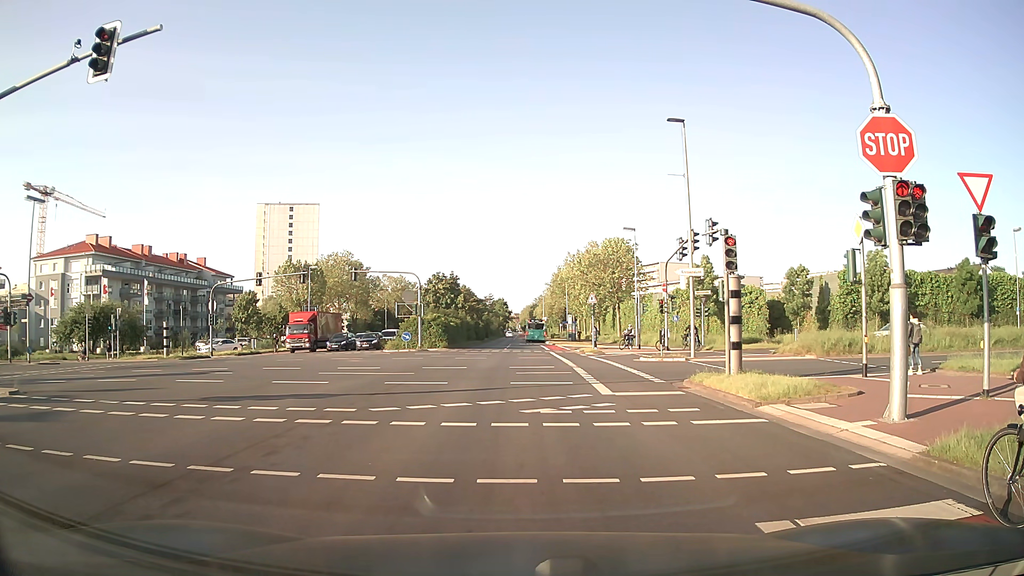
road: secondary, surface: asphalt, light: Day
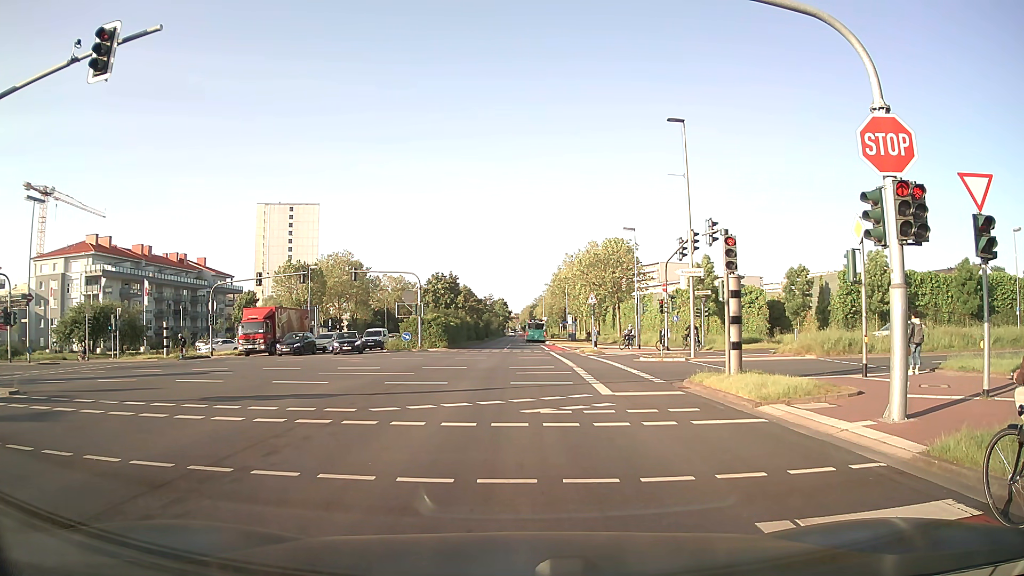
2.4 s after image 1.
(0.0, 0.0) m; 0°
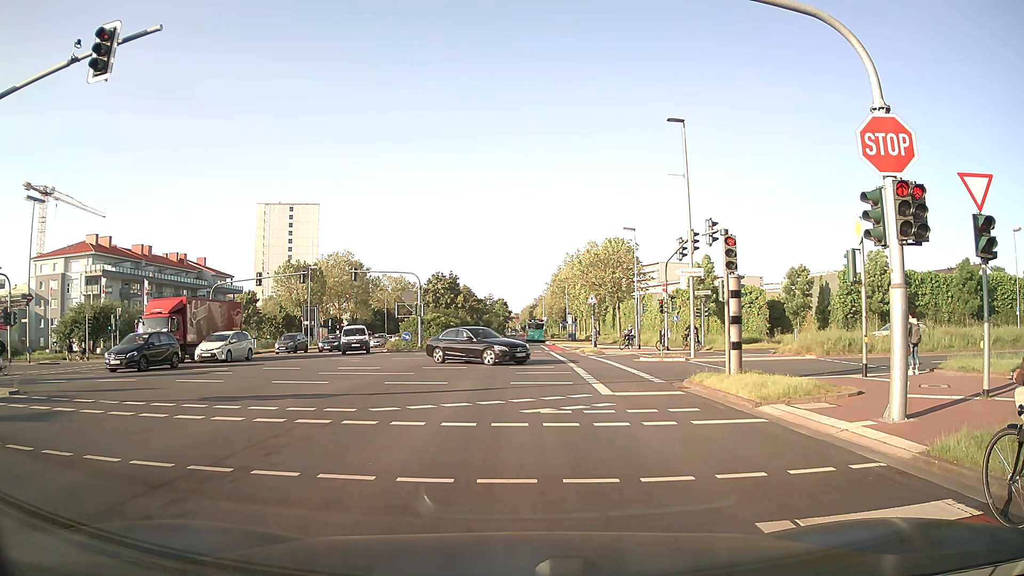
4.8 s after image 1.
(0.0, 0.0) m; 0°
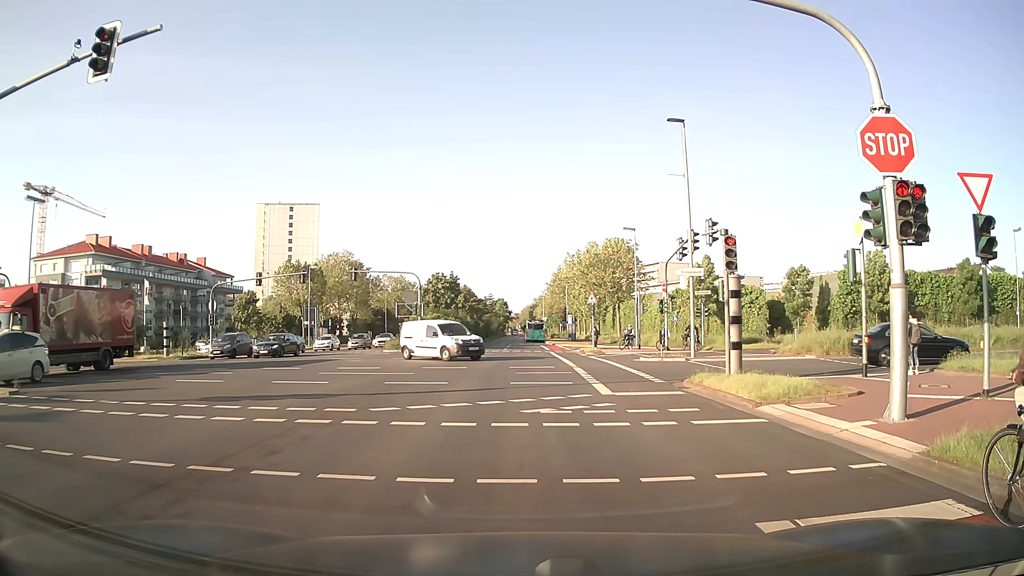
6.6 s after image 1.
(0.0, 0.0) m; 0°
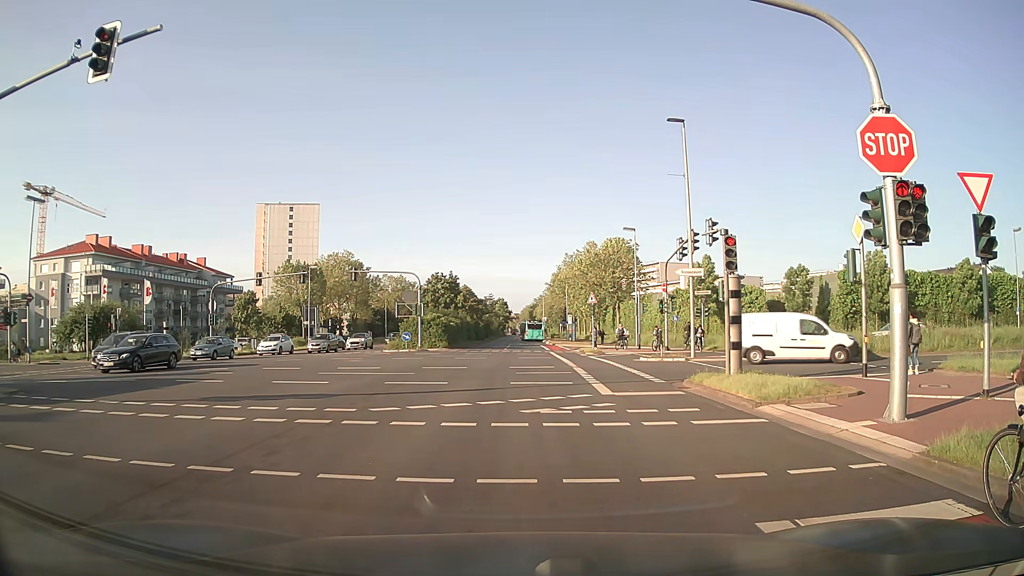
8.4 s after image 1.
(0.0, 0.0) m; 0°
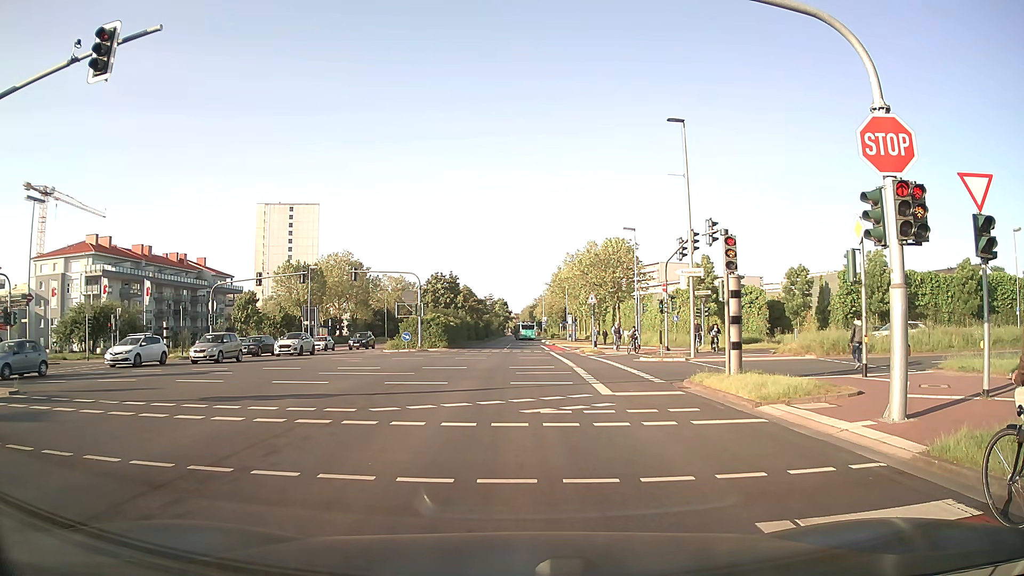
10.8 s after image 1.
(0.0, 0.0) m; 0°
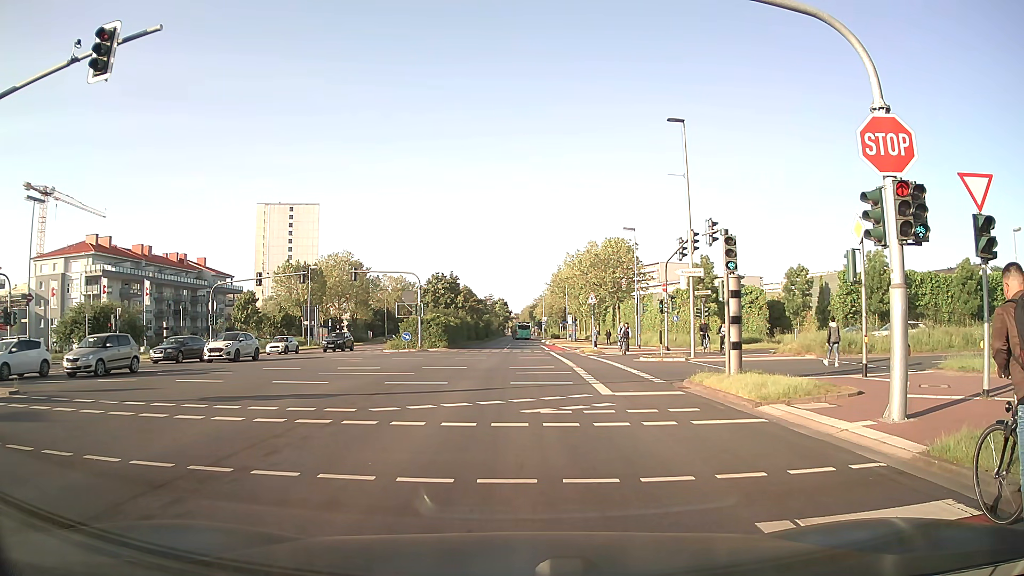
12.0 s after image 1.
(0.0, 0.0) m; 0°
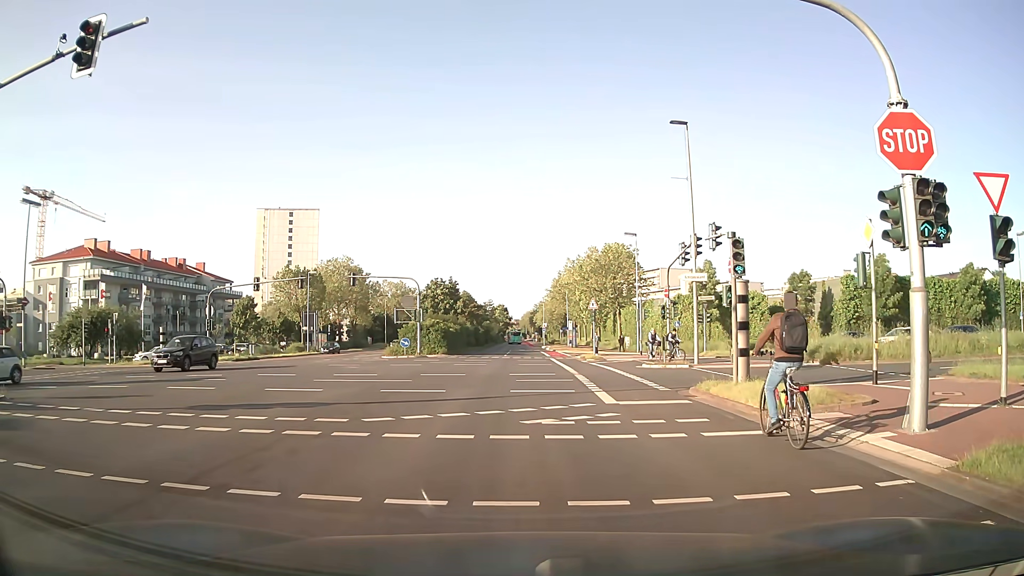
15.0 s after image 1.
(0.0, +0.6) m; +2°
(0, +10) (0, +20) (0, +30) (0, +40) (-1, +50) (-1, +60) (-1, +70) (-1, +80) (-1, +90) (-2, +100) m
